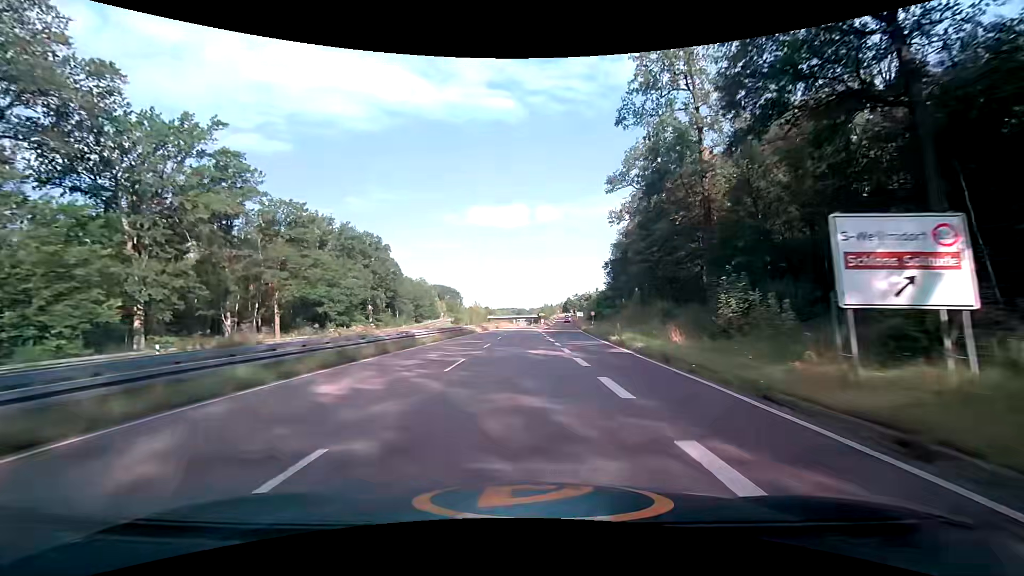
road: trunk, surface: asphalt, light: Day
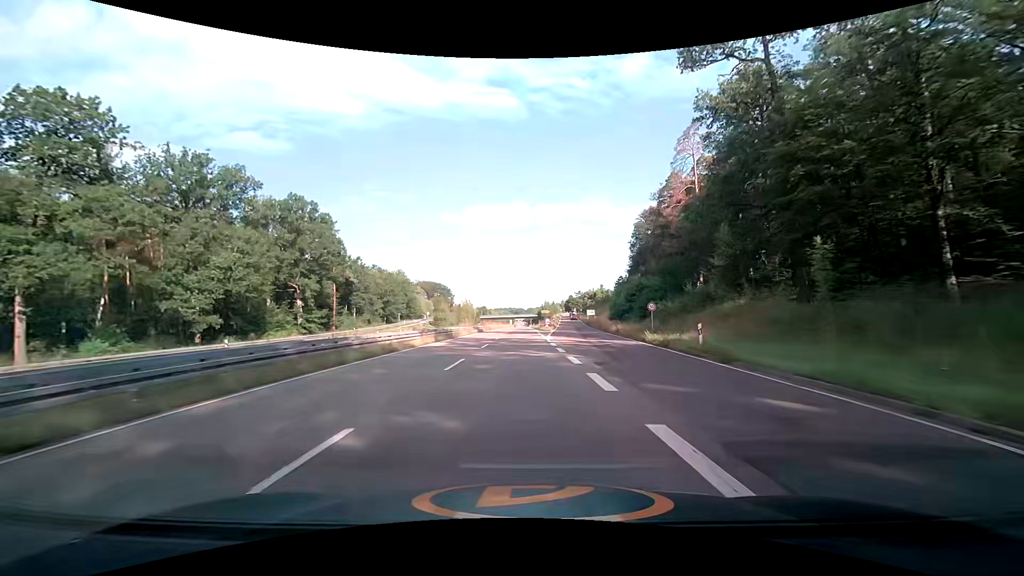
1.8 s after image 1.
(-0.3, +35.0) m; 0°
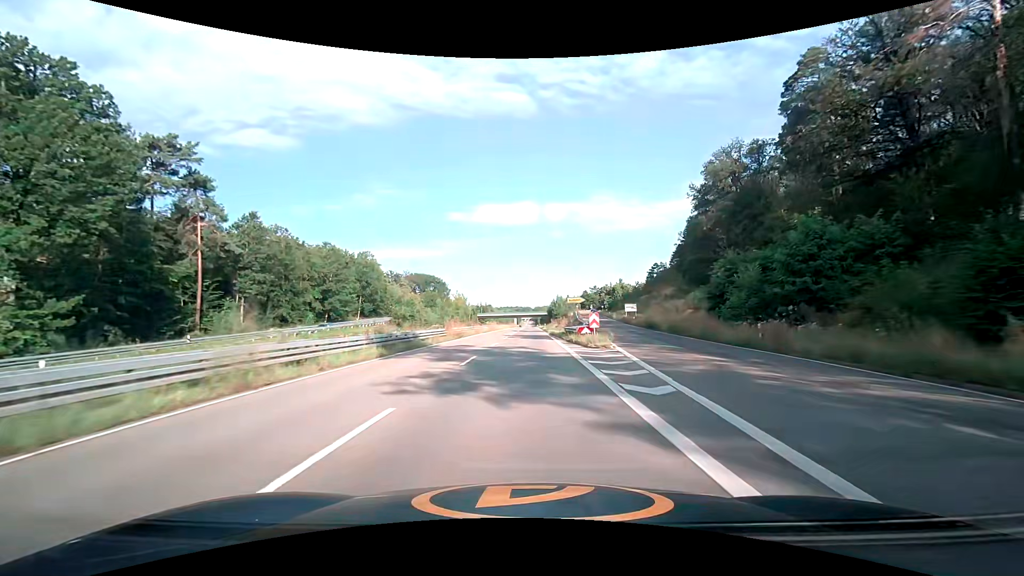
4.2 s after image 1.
(-0.4, +46.5) m; -1°
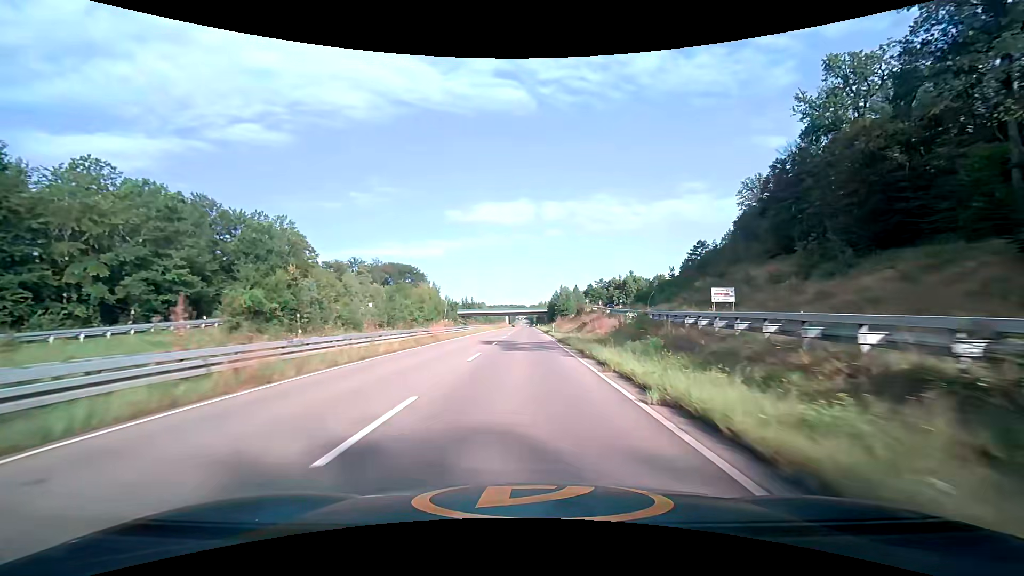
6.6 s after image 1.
(+0.2, +46.8) m; +1°
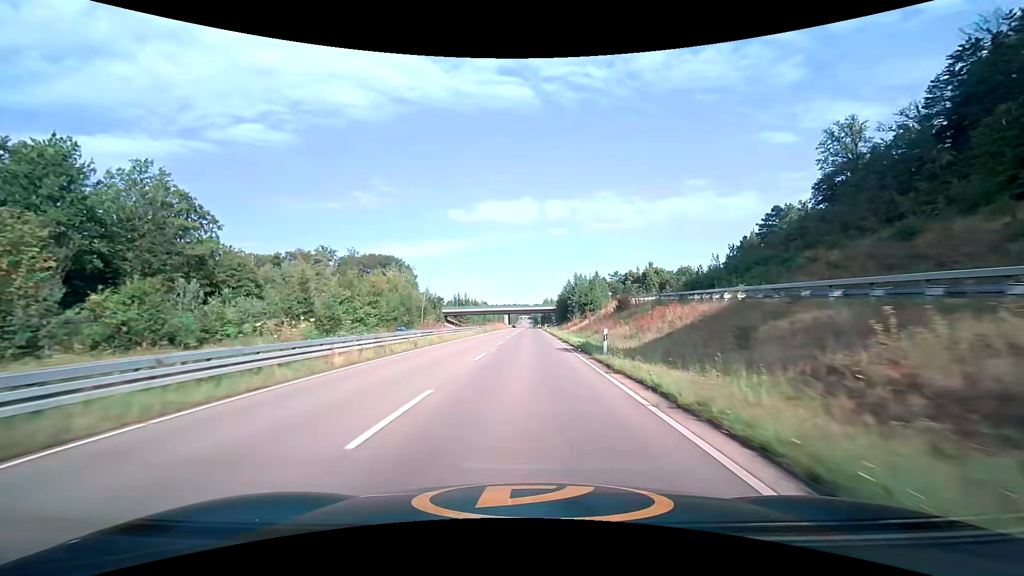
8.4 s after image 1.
(0.0, +35.3) m; 0°
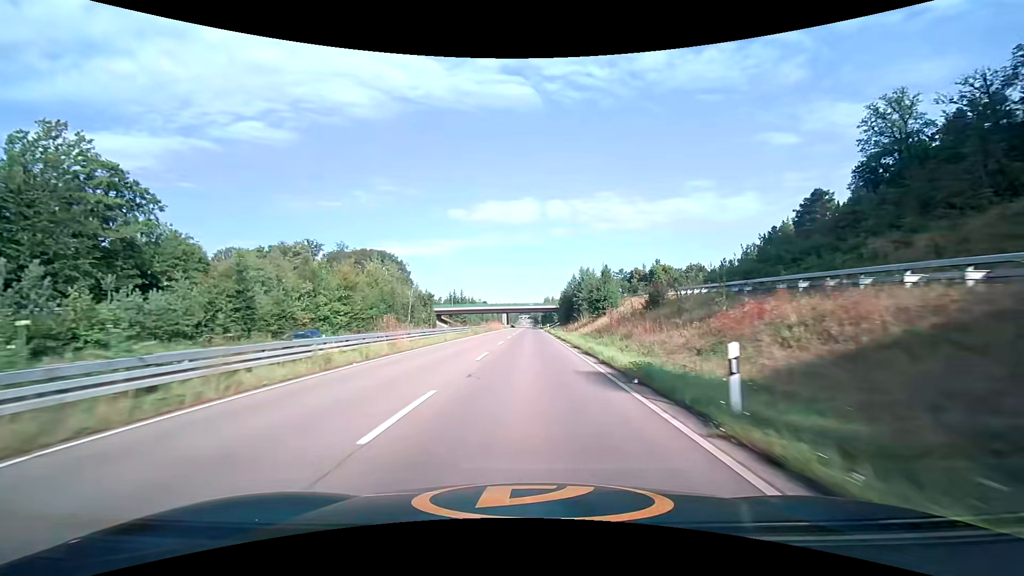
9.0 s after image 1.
(0.0, +11.8) m; 0°
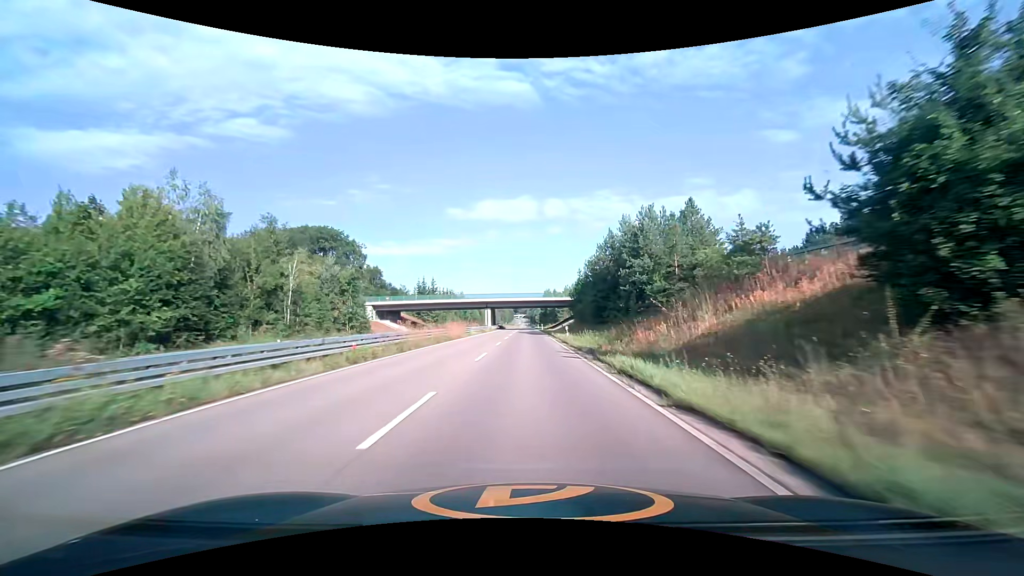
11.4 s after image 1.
(+0.2, +48.1) m; +1°
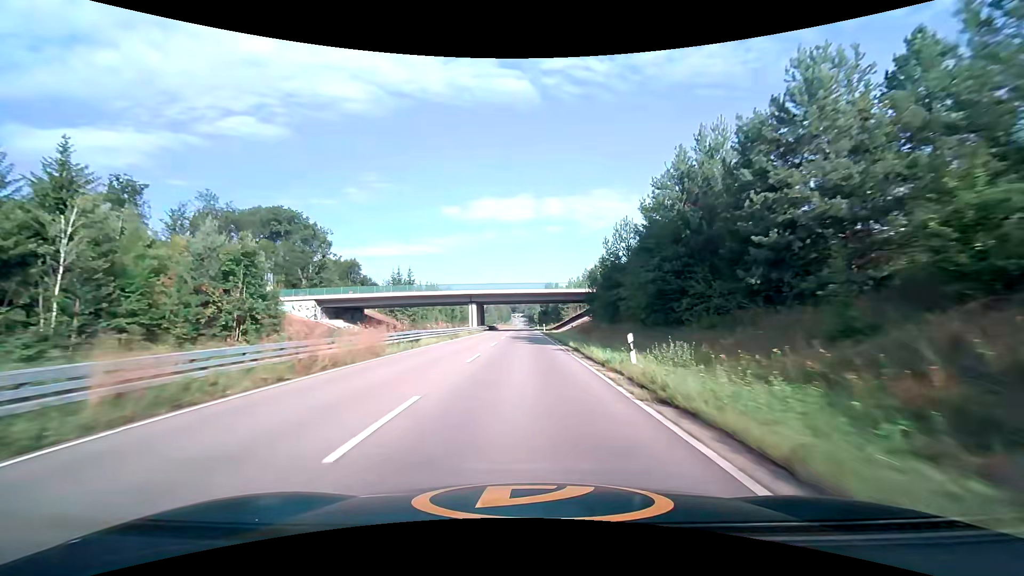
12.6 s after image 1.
(+0.1, +24.5) m; 0°
(0, +10) (0, +20) (0, +30) (0, +40) (0, +50) (0, +60) (0, +70) (0, +80) (-1, +90) (-1, +100) m
